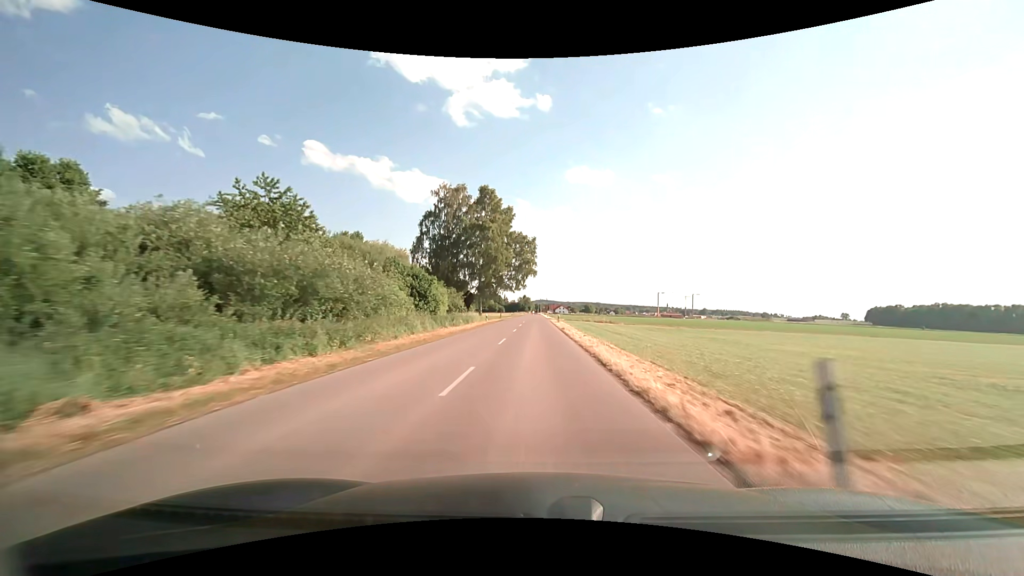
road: tertiary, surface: asphalt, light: Day
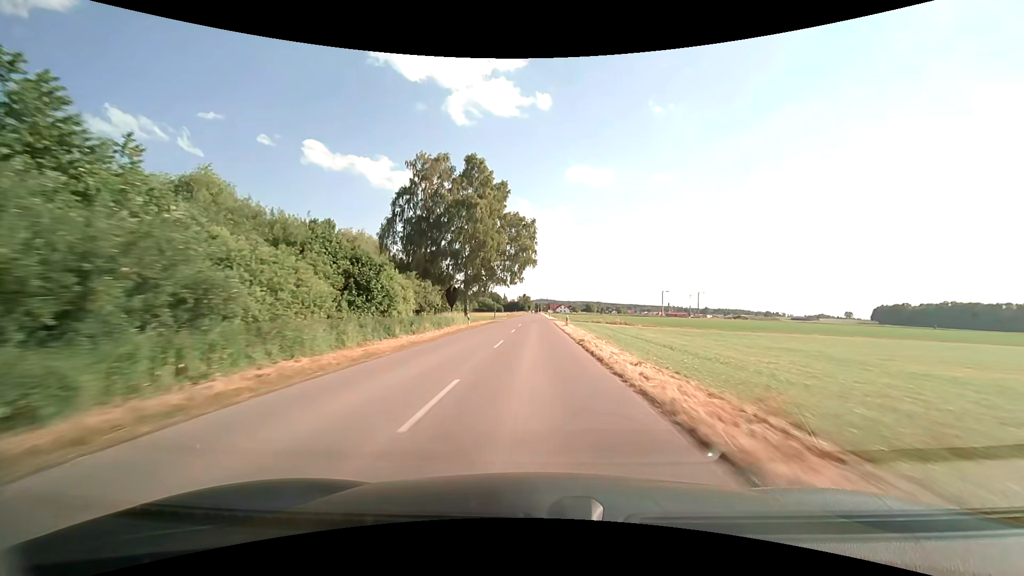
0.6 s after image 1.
(0.0, +14.4) m; 0°
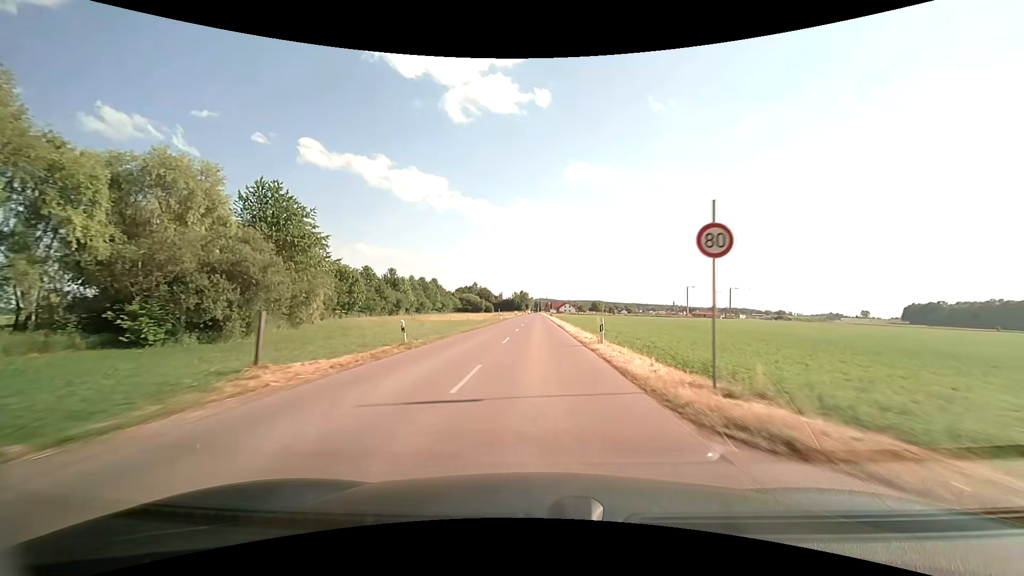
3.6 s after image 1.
(-0.1, +69.9) m; 0°
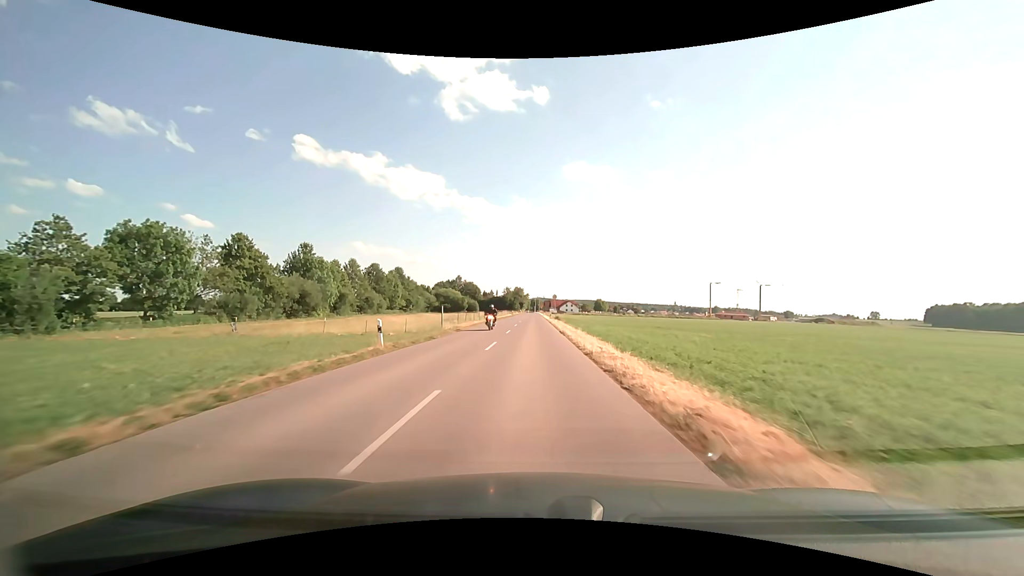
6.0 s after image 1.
(+0.3, +51.8) m; +1°
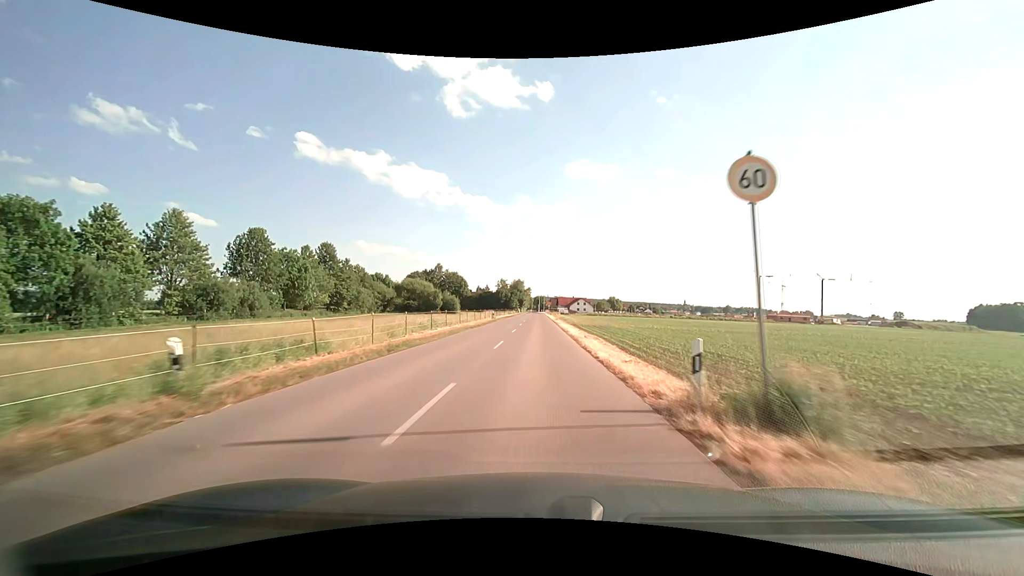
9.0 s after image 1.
(-0.4, +59.3) m; 0°
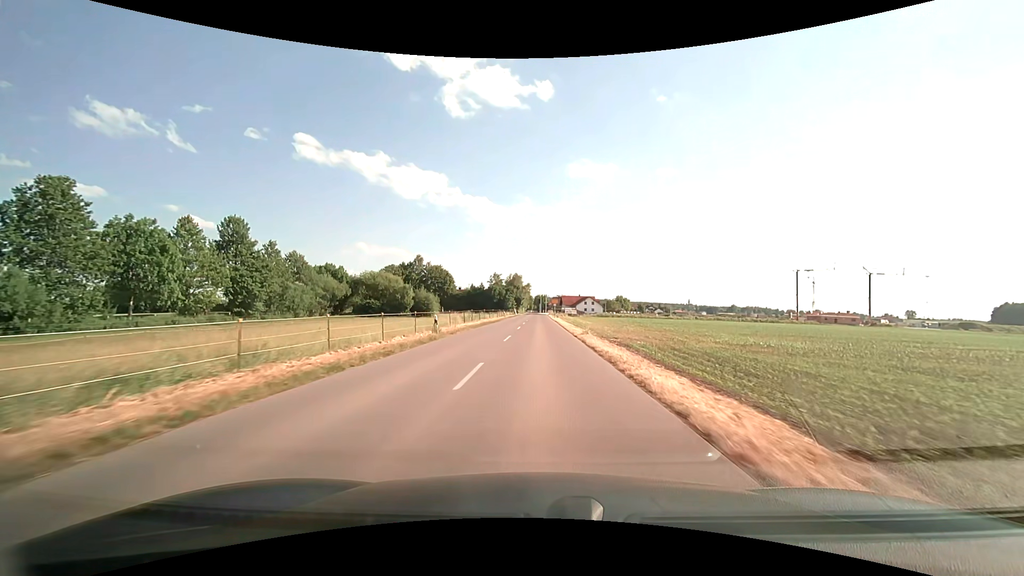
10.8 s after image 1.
(-0.1, +32.8) m; 0°
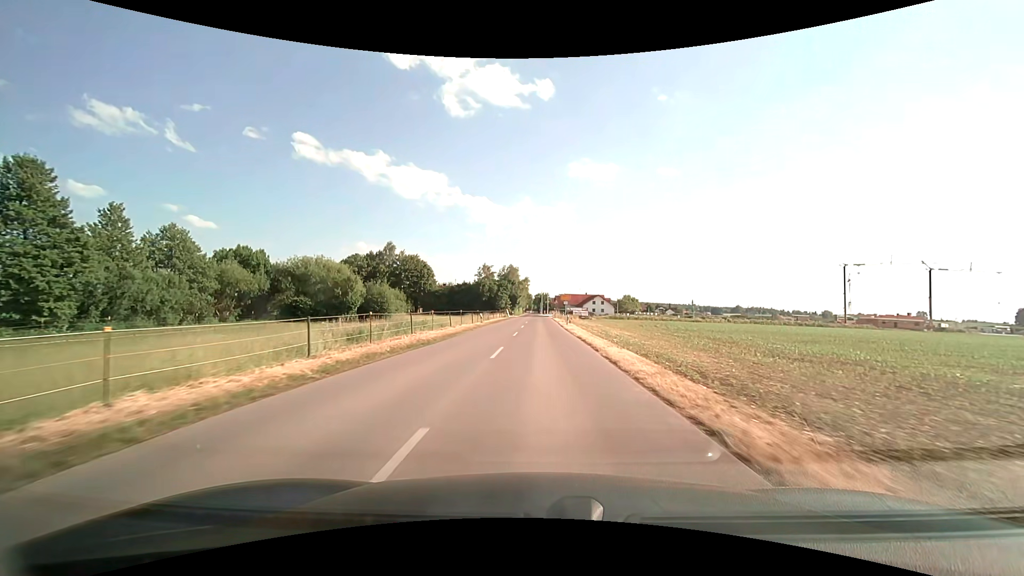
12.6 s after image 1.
(0.0, +30.7) m; 0°
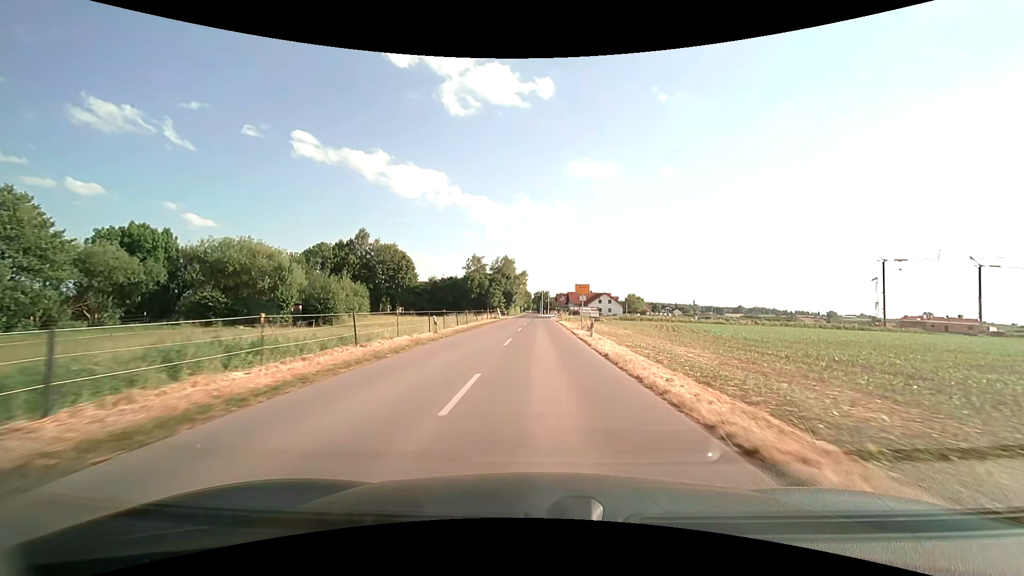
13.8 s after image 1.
(0.0, +19.3) m; 0°
